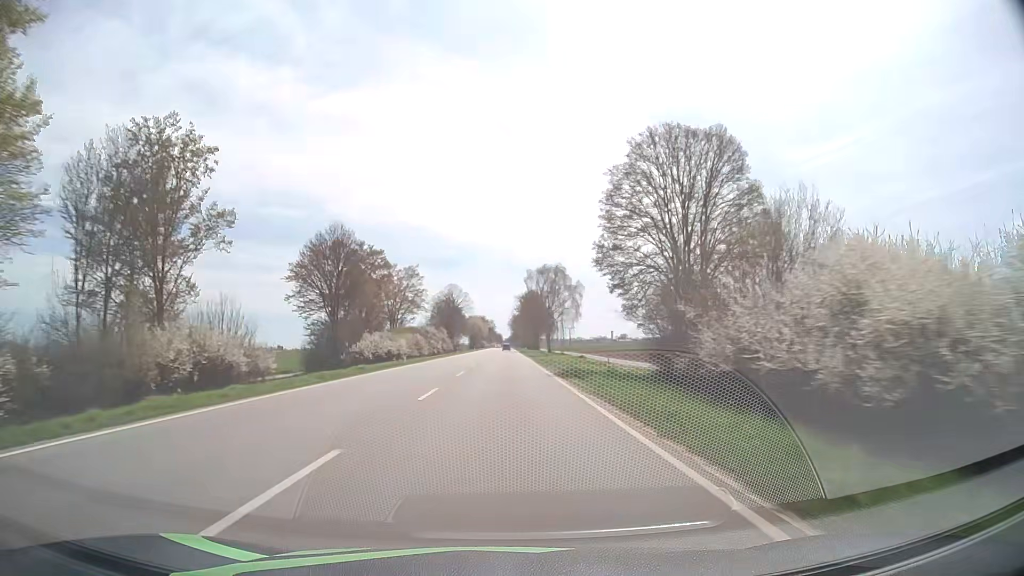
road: primary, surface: asphalt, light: Day
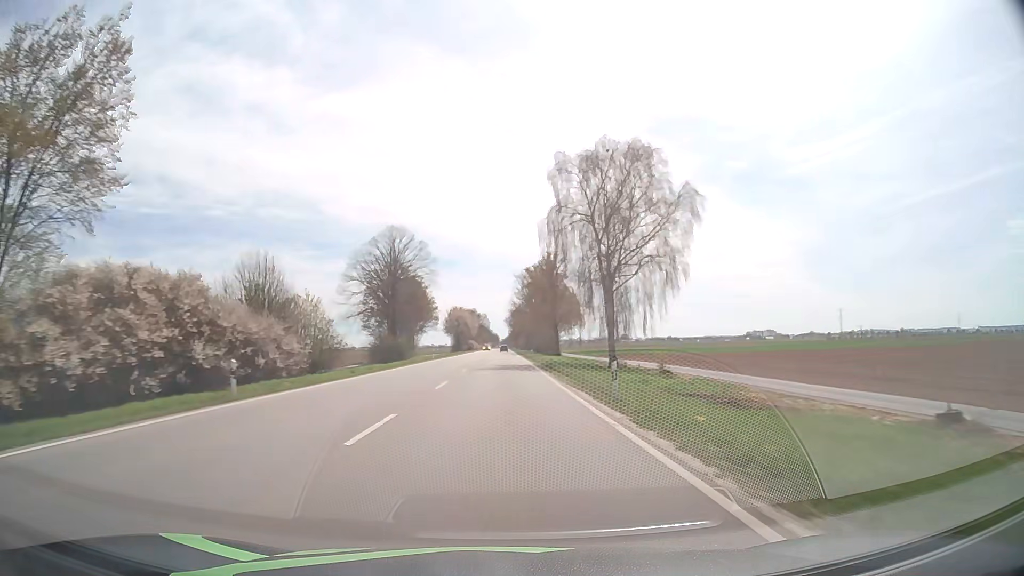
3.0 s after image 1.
(-0.2, +79.5) m; 0°
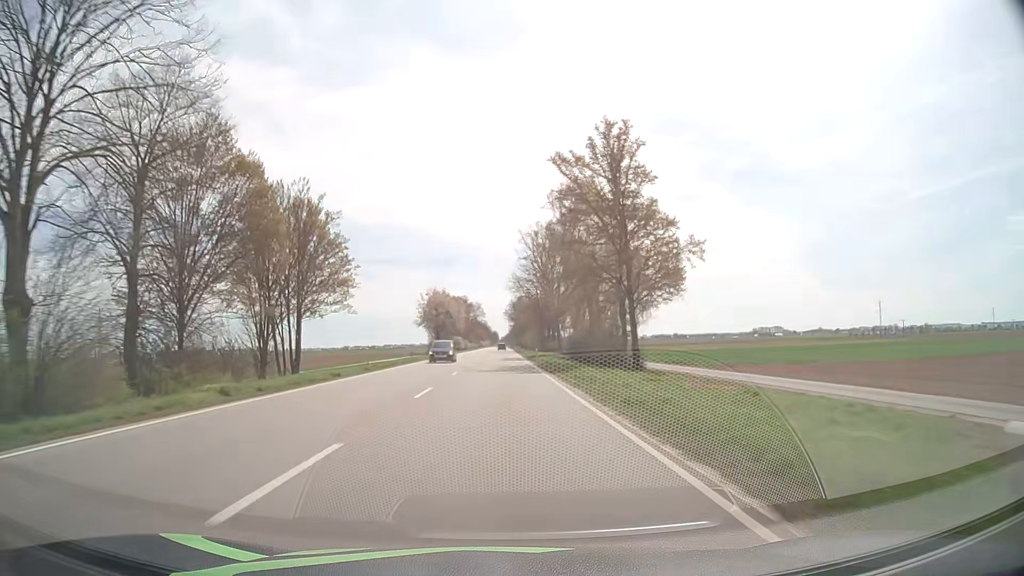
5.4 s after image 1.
(-0.1, +64.3) m; 0°
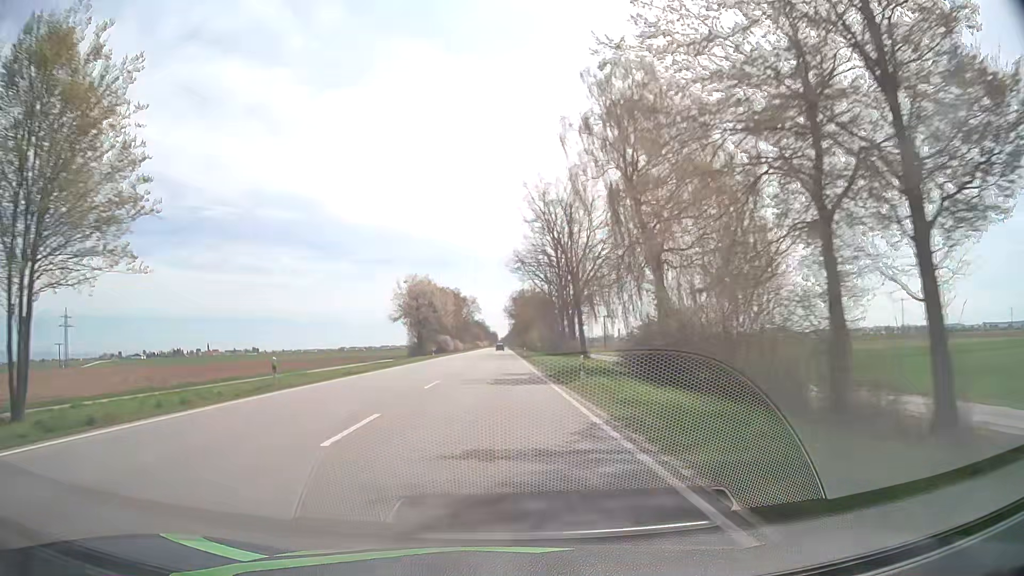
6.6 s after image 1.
(0.0, +32.1) m; 0°
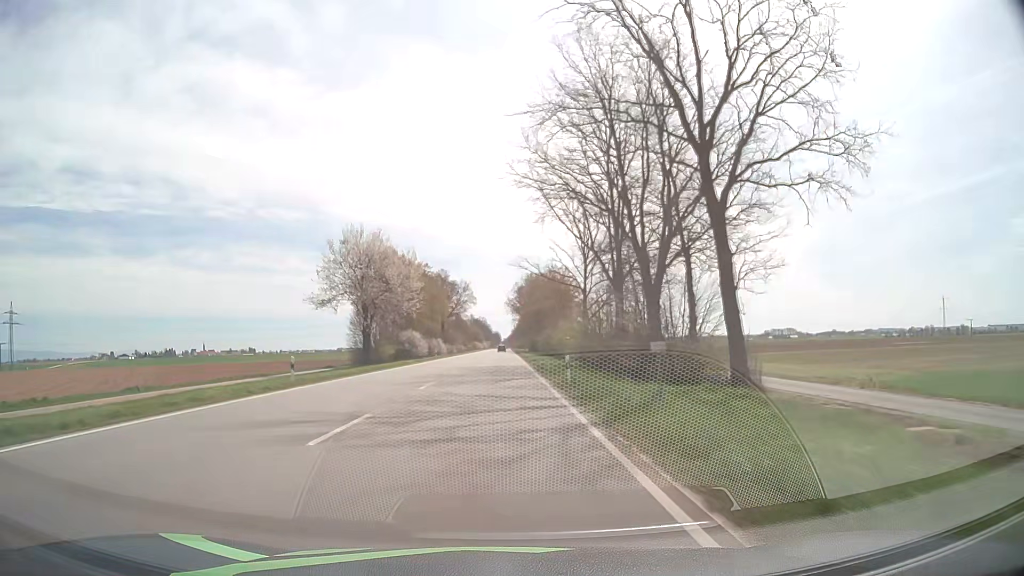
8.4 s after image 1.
(+0.1, +48.0) m; 0°
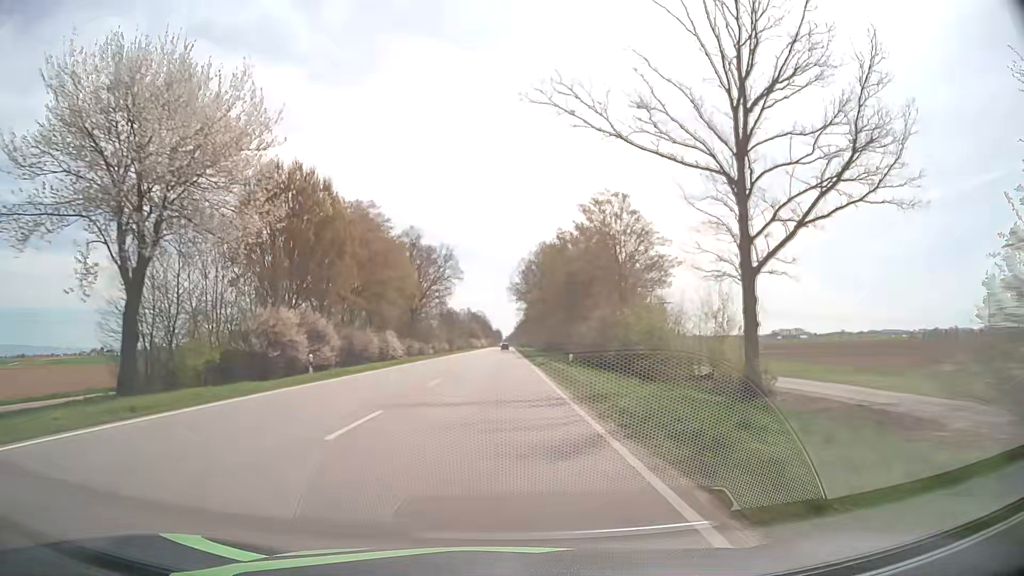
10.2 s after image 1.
(0.0, +47.7) m; 0°
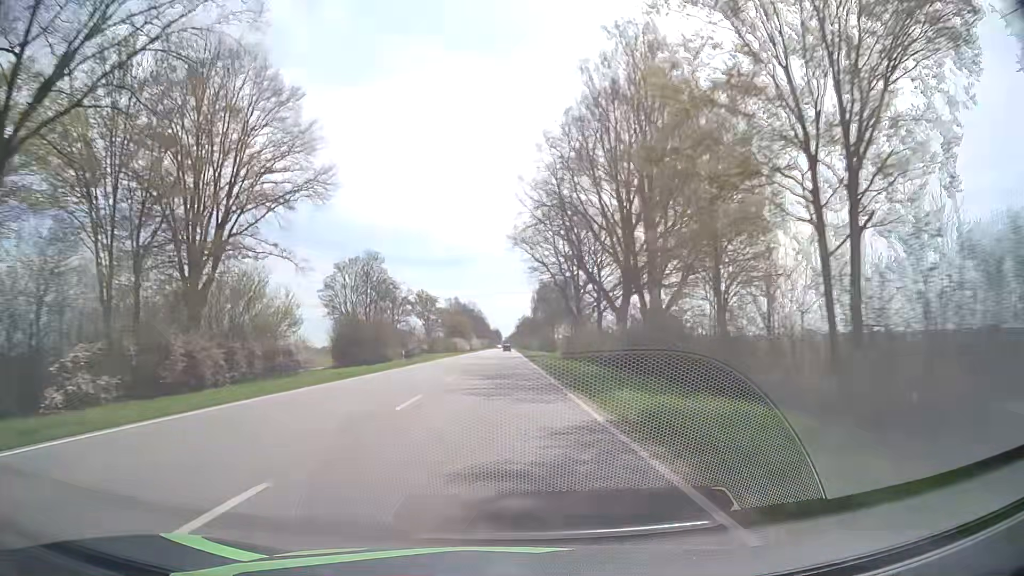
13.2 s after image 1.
(0.0, +79.4) m; 0°
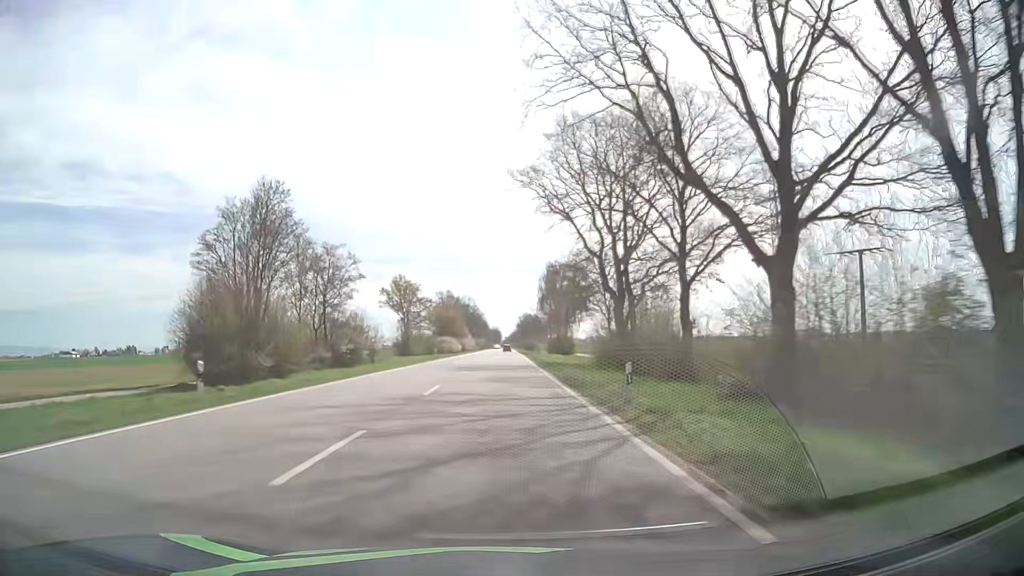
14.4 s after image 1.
(-0.2, +31.9) m; 0°
(0, +10) (0, +20) (0, +30) (0, +40) (0, +50) (0, +60) (0, +70) (0, +80) (0, +90) (0, +100) m
